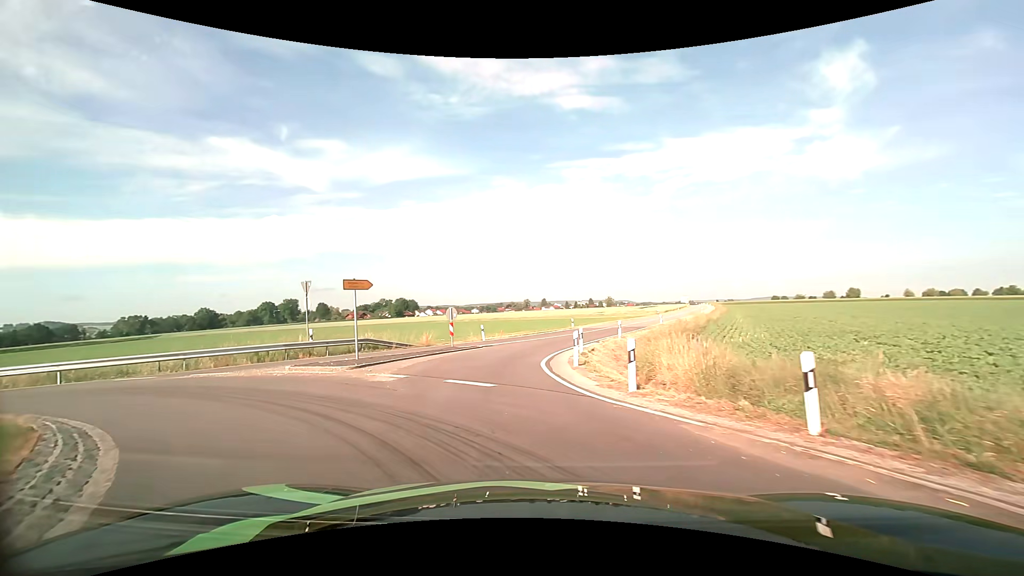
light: Day
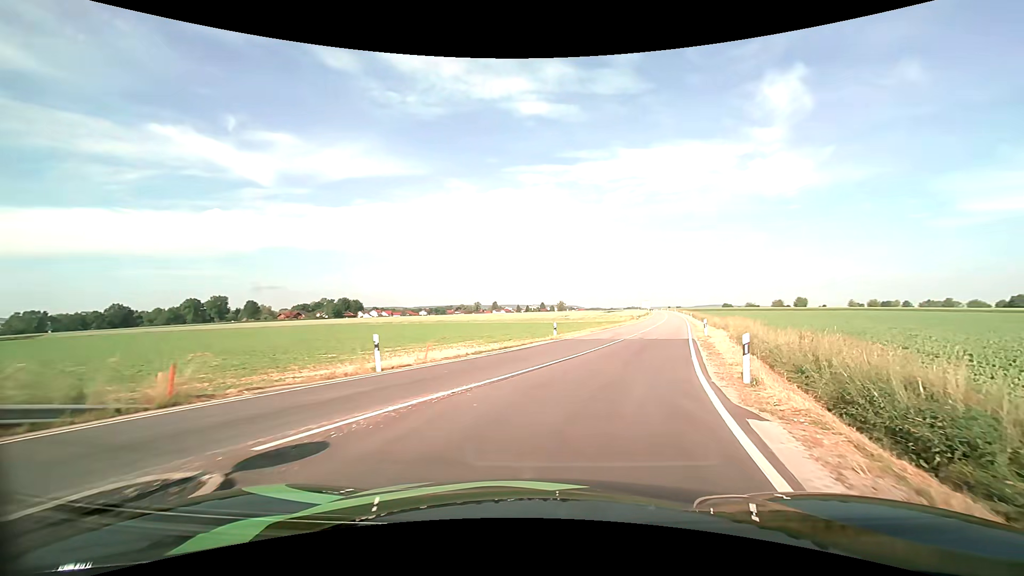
(-1.2, +19.9) m; +4°
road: tertiary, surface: asphalt
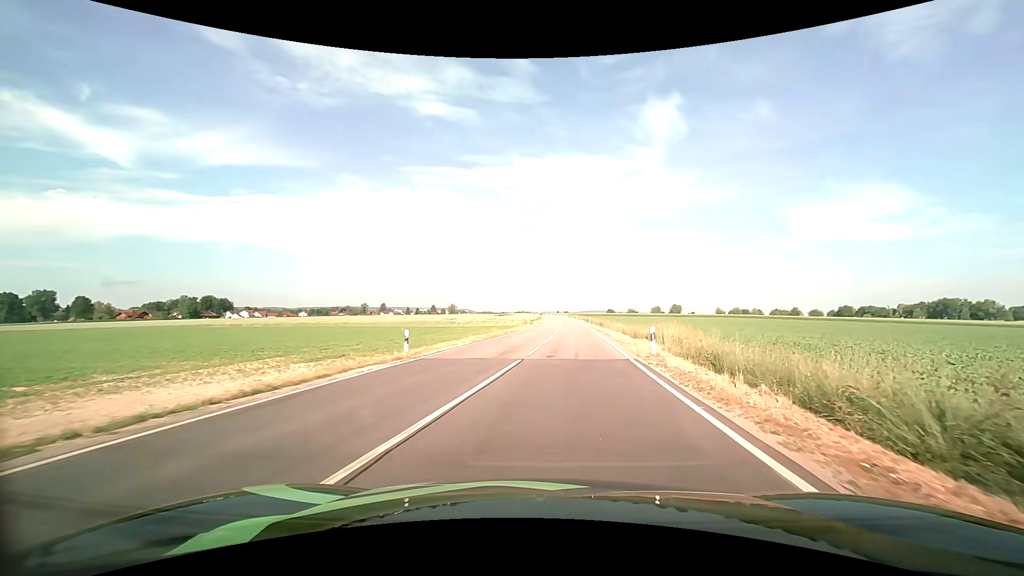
(+1.4, +12.5) m; +12°
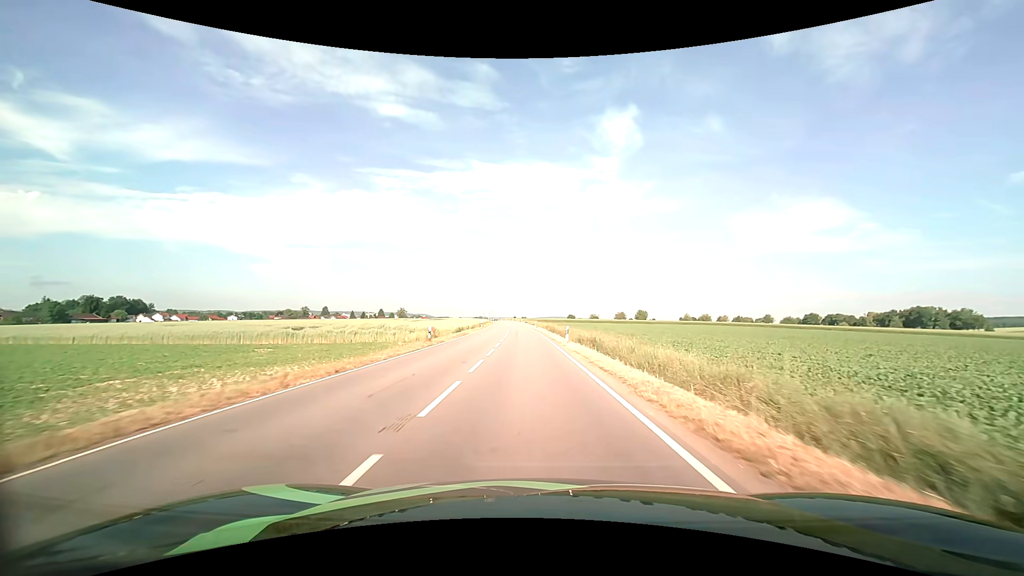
(+3.3, +41.0) m; +6°
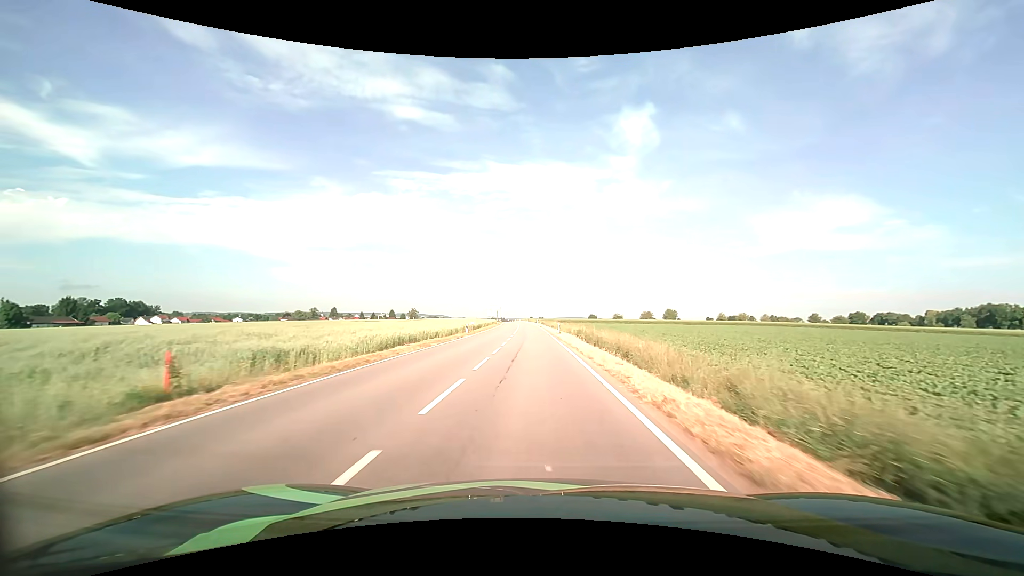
(-0.6, +30.2) m; -2°
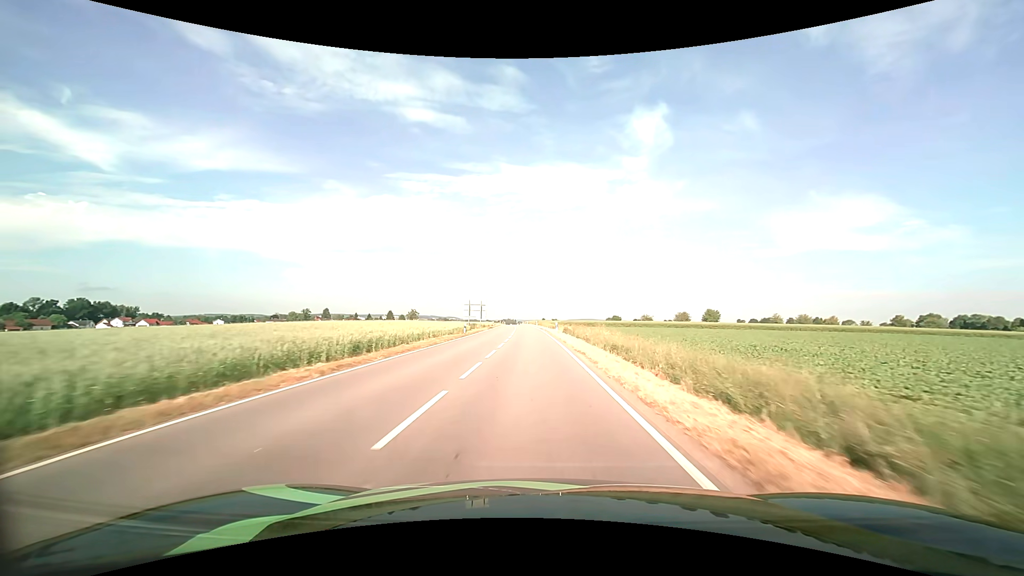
(-0.8, +56.2) m; -2°
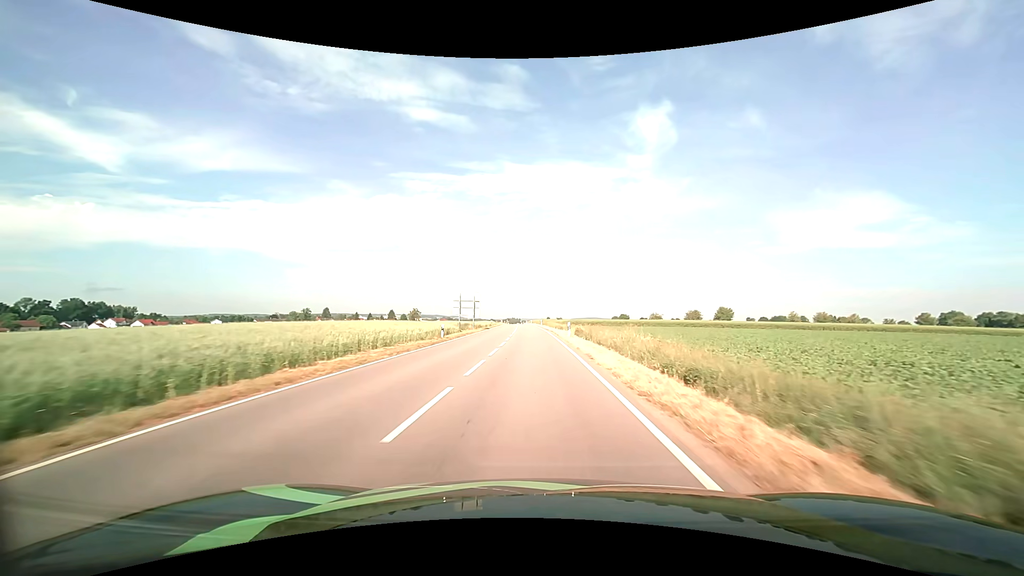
(0.0, +11.8) m; 0°
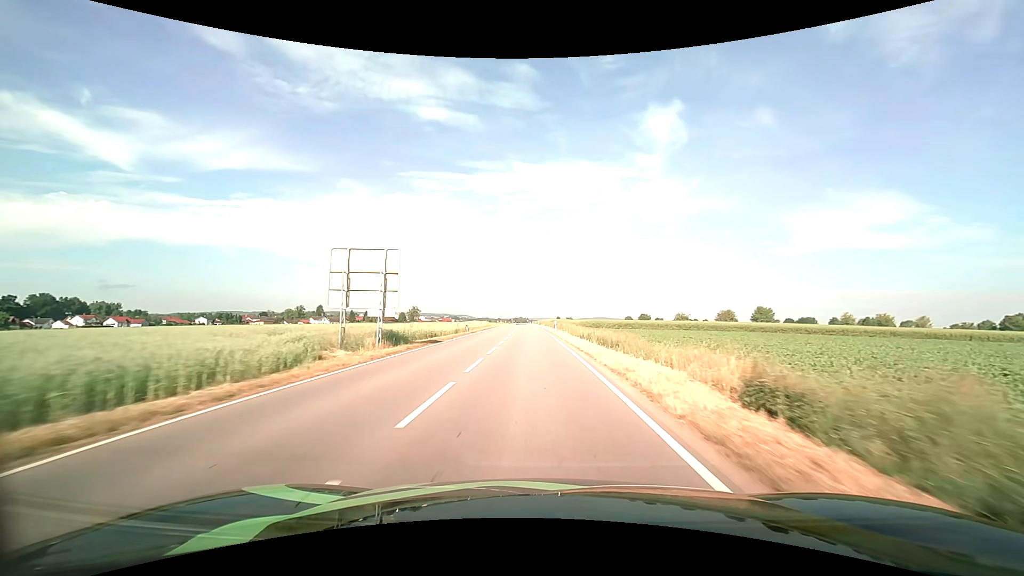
(-0.3, +35.4) m; -1°
(0, +10) (0, +20) (0, +30) (0, +40) (-1, +50) (-1, +60) (-1, +70) (-1, +80) (-2, +90) (-2, +100) m
